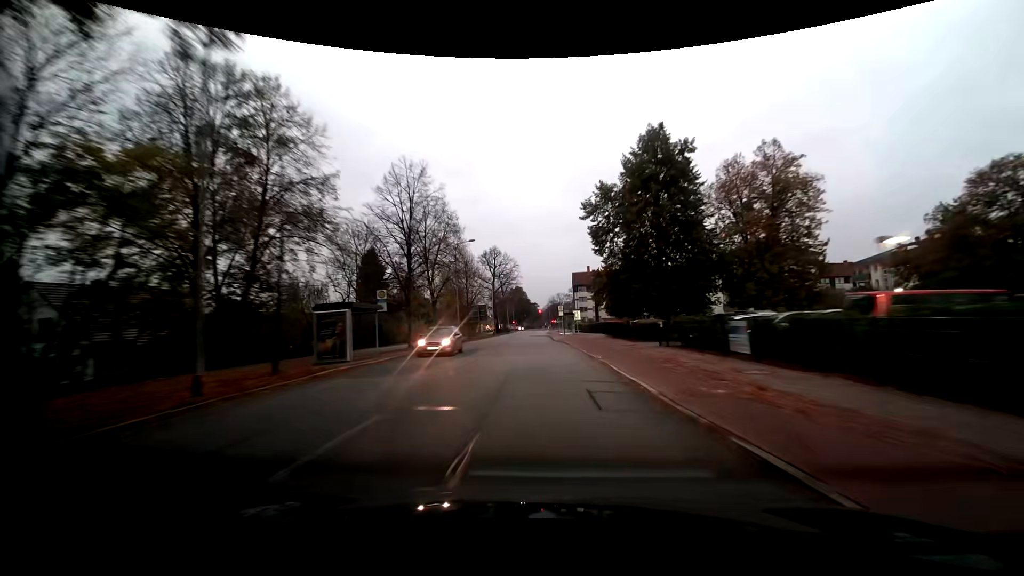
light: Dusk
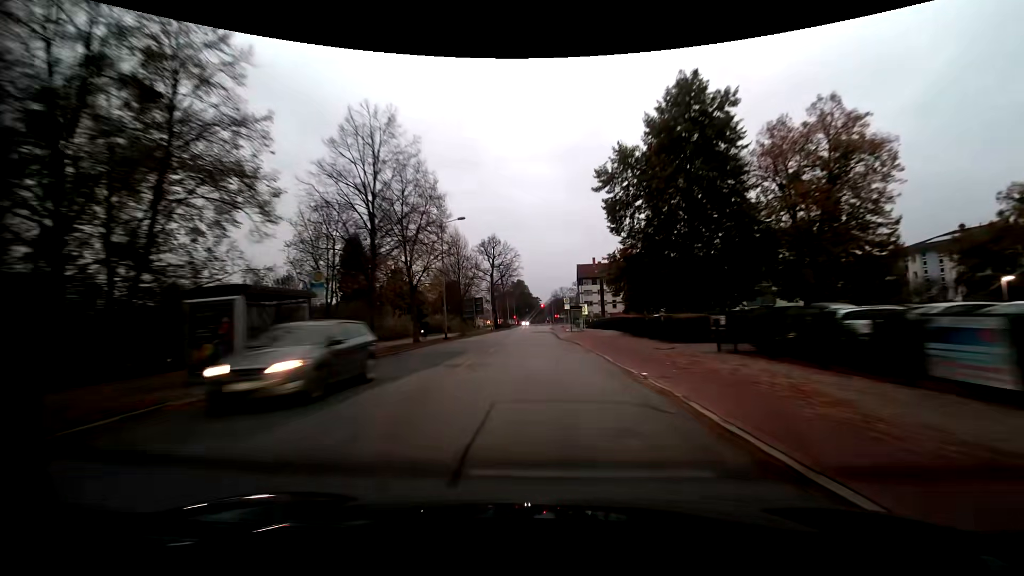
(0.0, +8.1) m; 0°
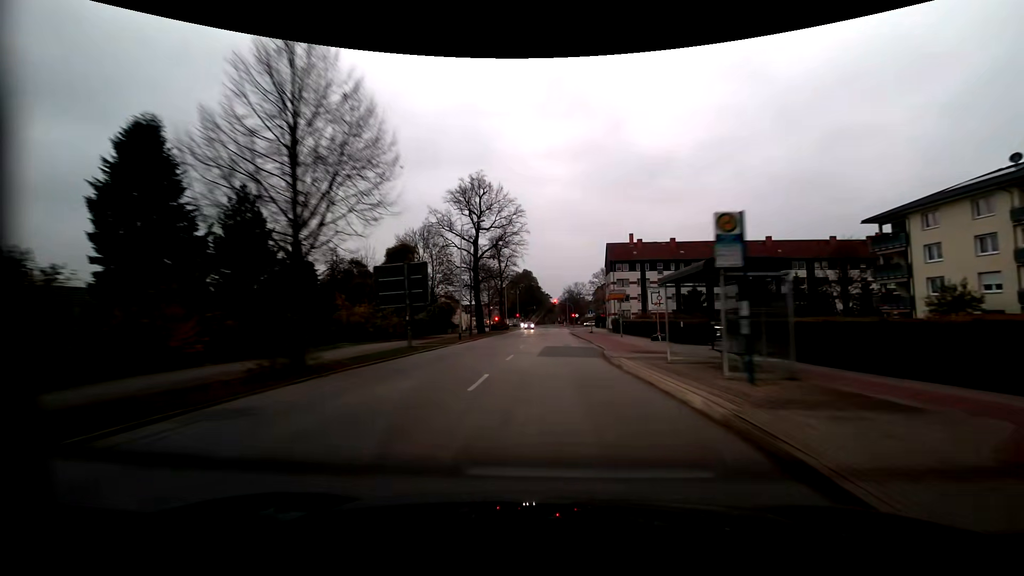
(-0.9, +40.3) m; -1°
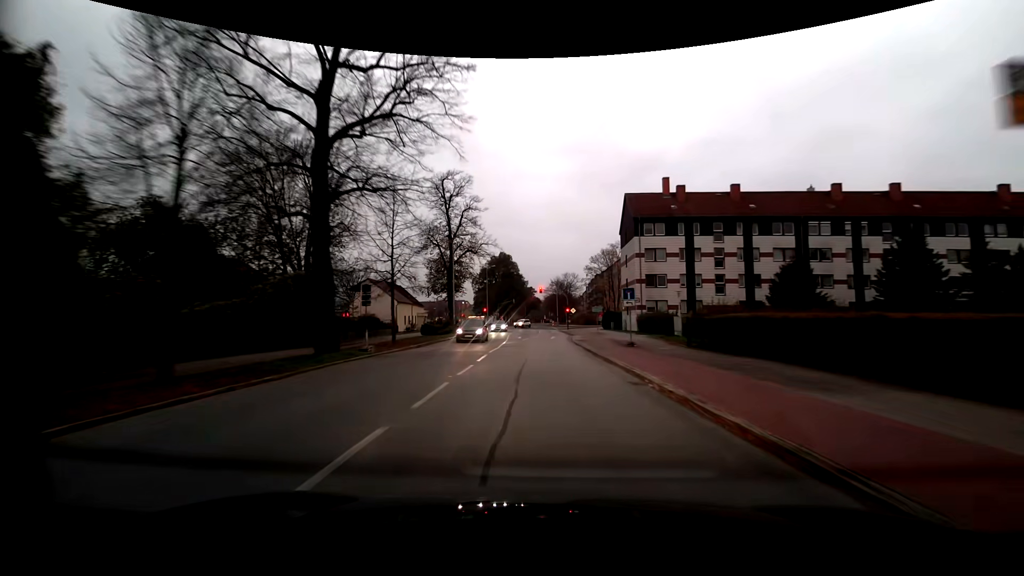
(+1.2, +37.5) m; +2°
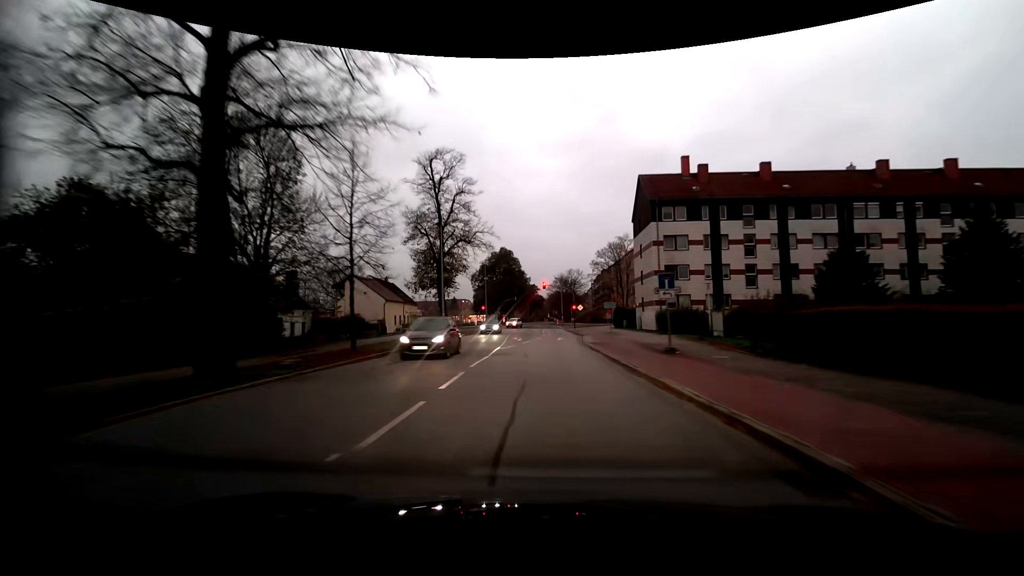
(0.0, +6.9) m; -1°
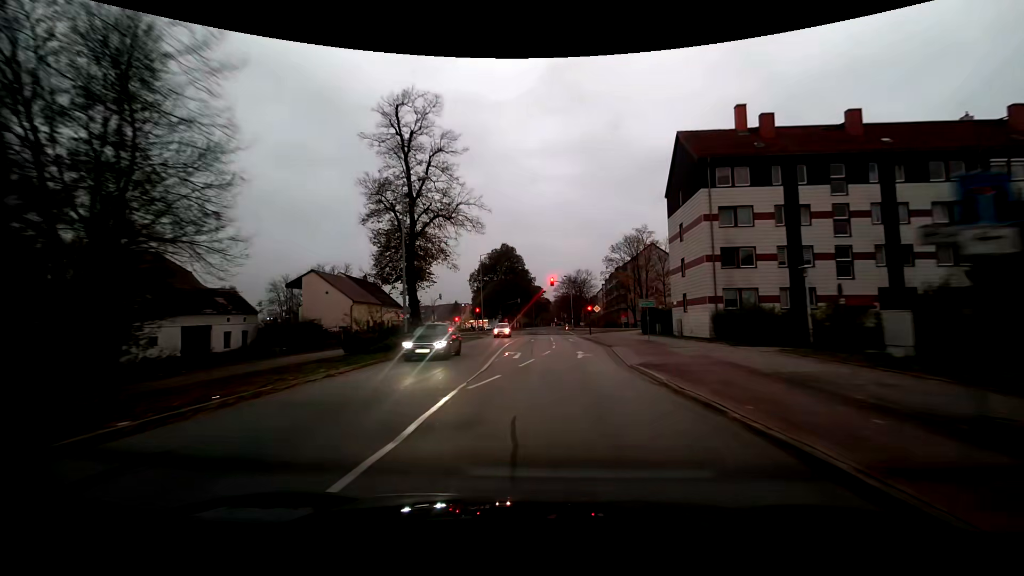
(0.0, +12.9) m; -1°
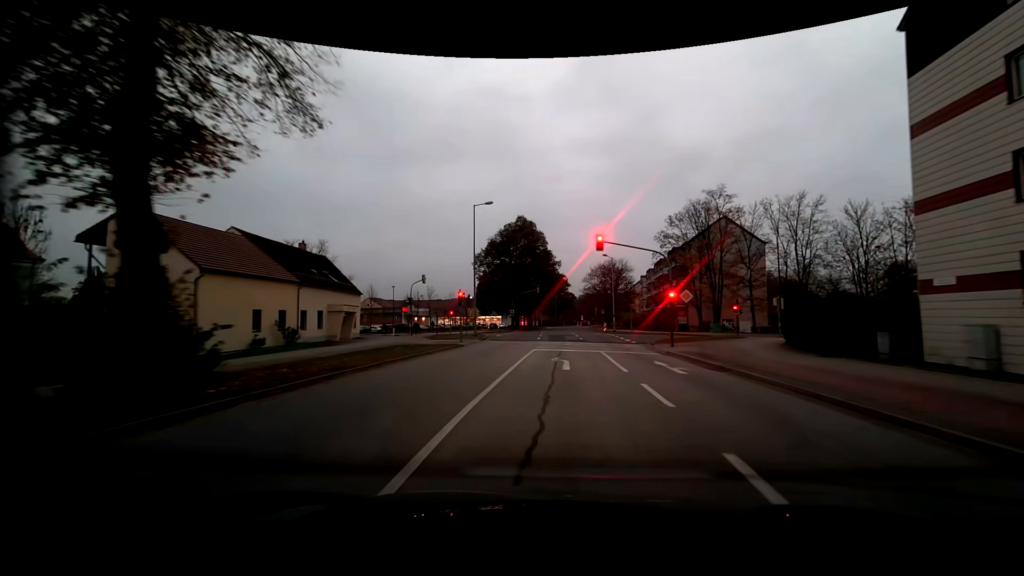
(-0.6, +25.5) m; -2°
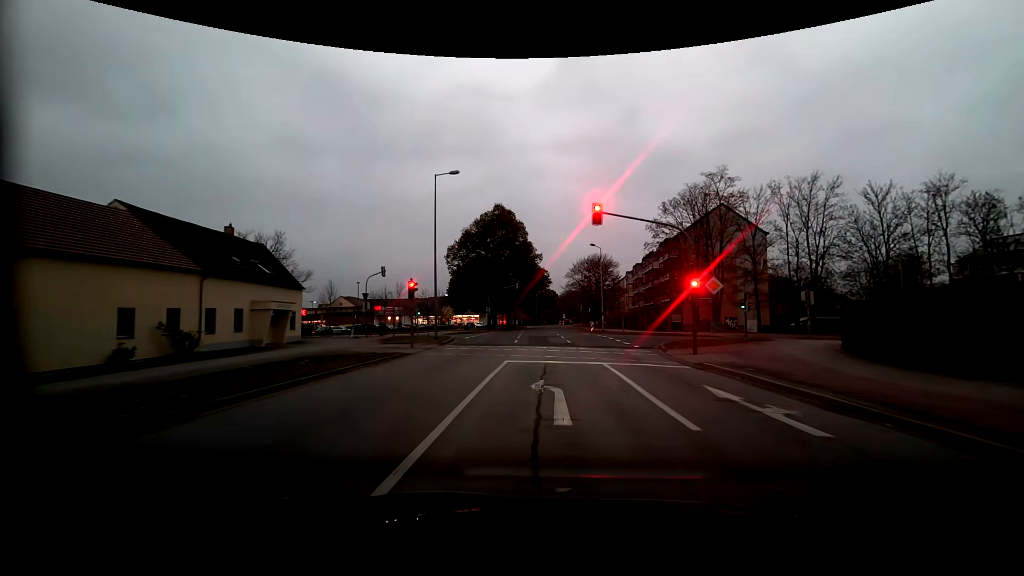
(+0.1, +7.6) m; +2°
(0, +10) (0, +20) (+1, +30) (0, +40) (-4, +49) (-12, +54) (-22, +58) (-31, +61) (-40, +65) (-49, +68) m
